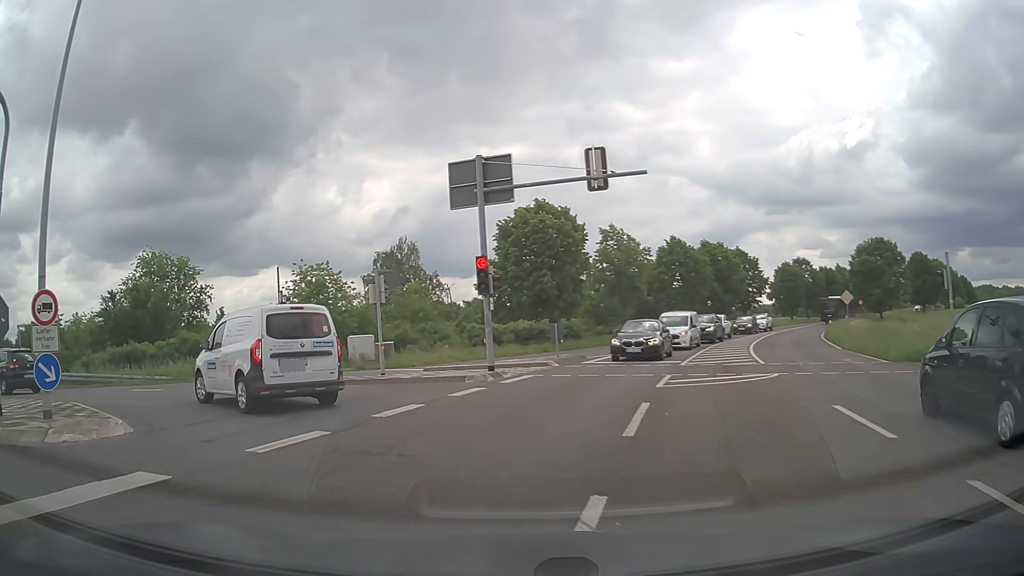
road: primary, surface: asphalt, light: Day
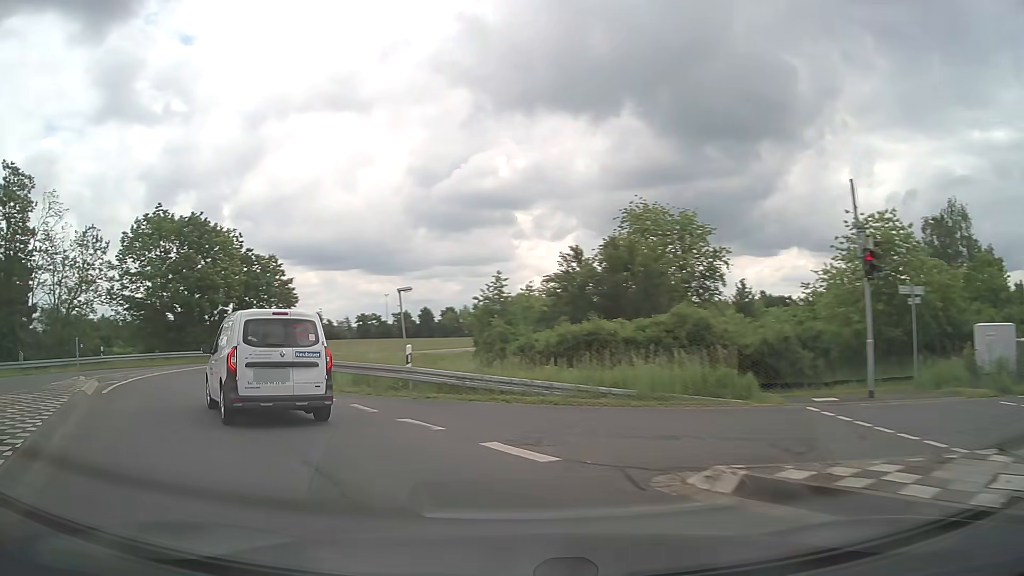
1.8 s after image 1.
(-5.2, +13.6) m; -45°
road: tertiary
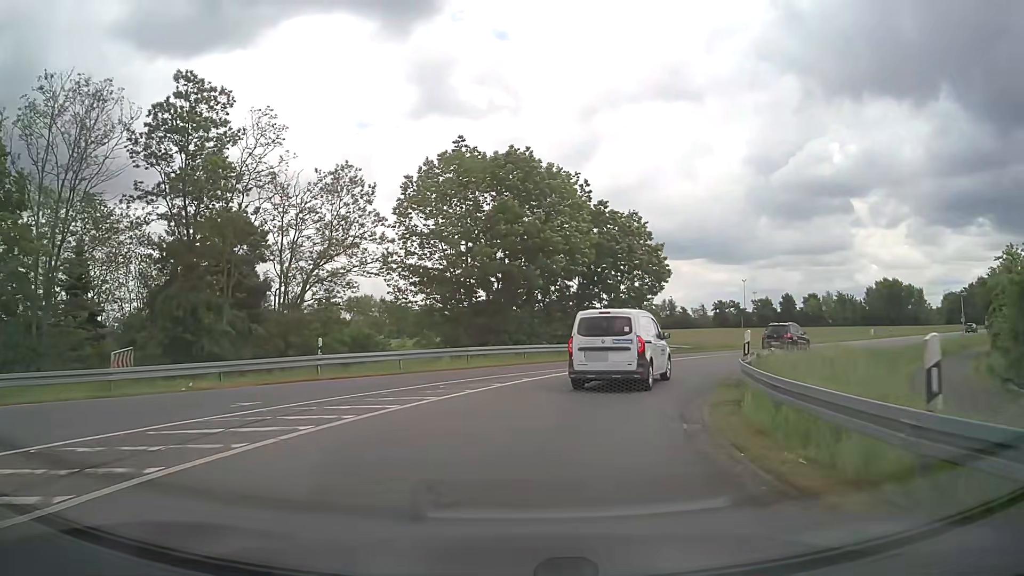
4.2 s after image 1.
(-7.7, +18.3) m; -30°
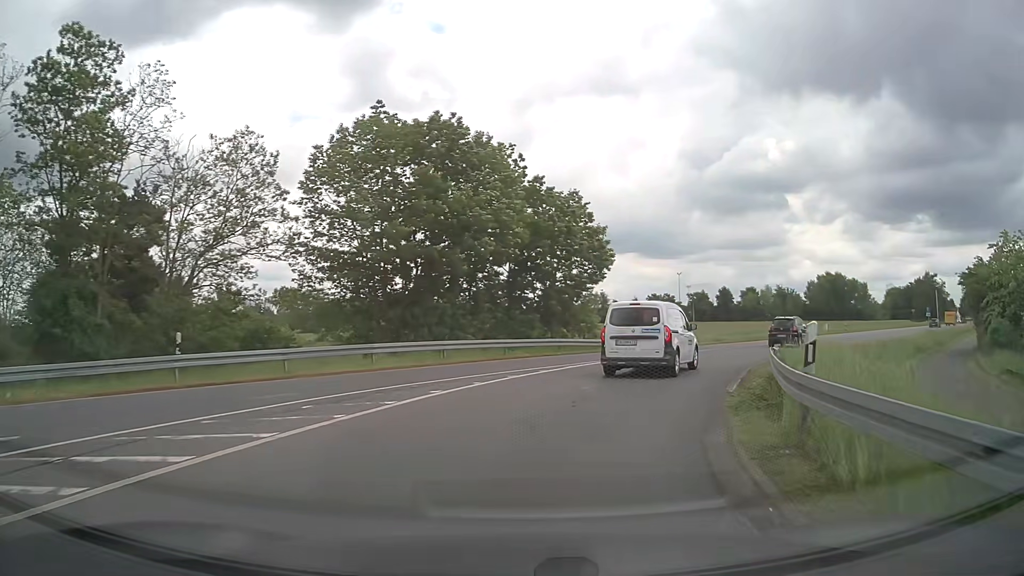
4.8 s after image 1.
(+0.2, +5.7) m; +6°
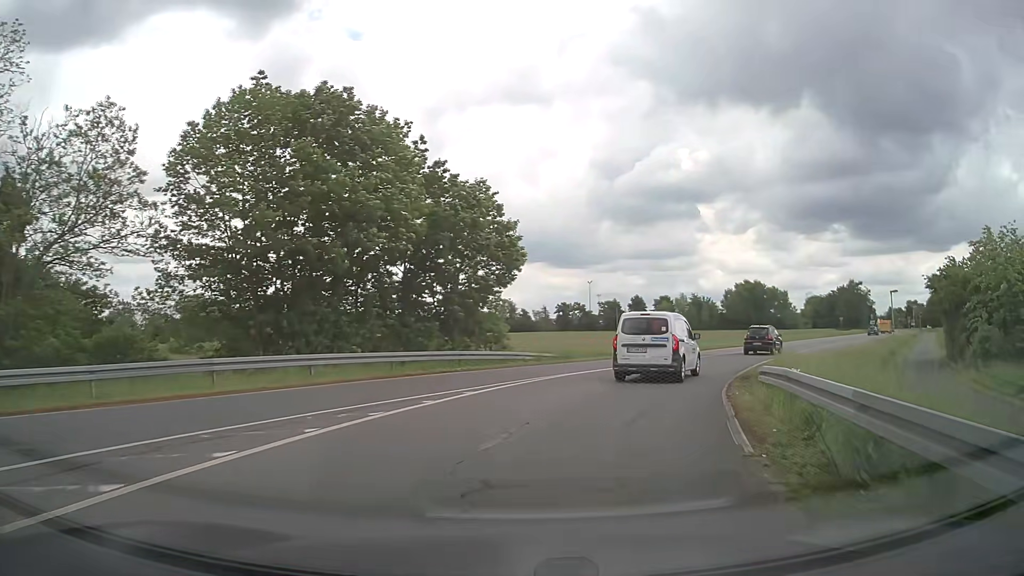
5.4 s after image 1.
(+0.4, +6.0) m; +8°
